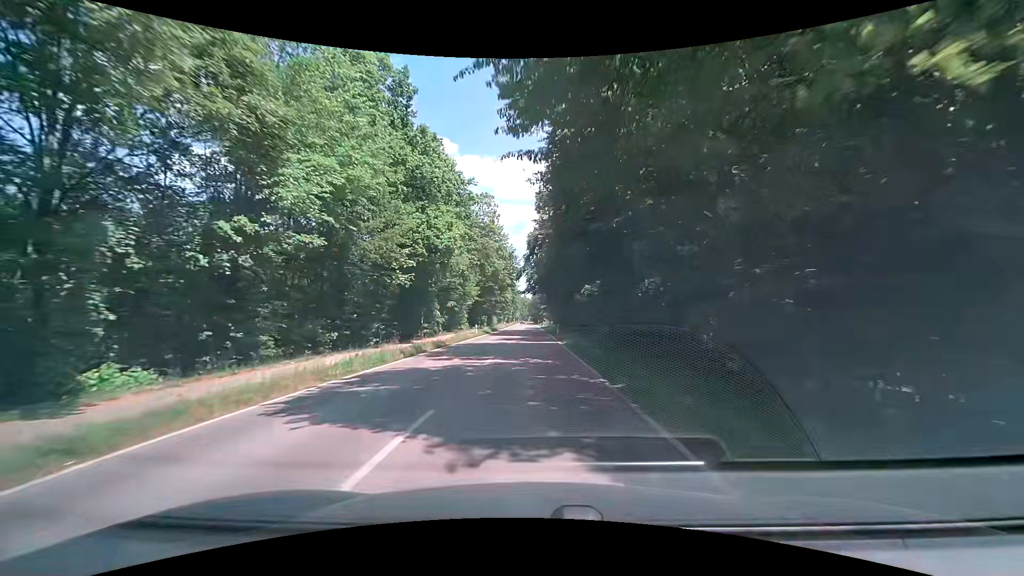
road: tertiary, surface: asphalt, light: Day
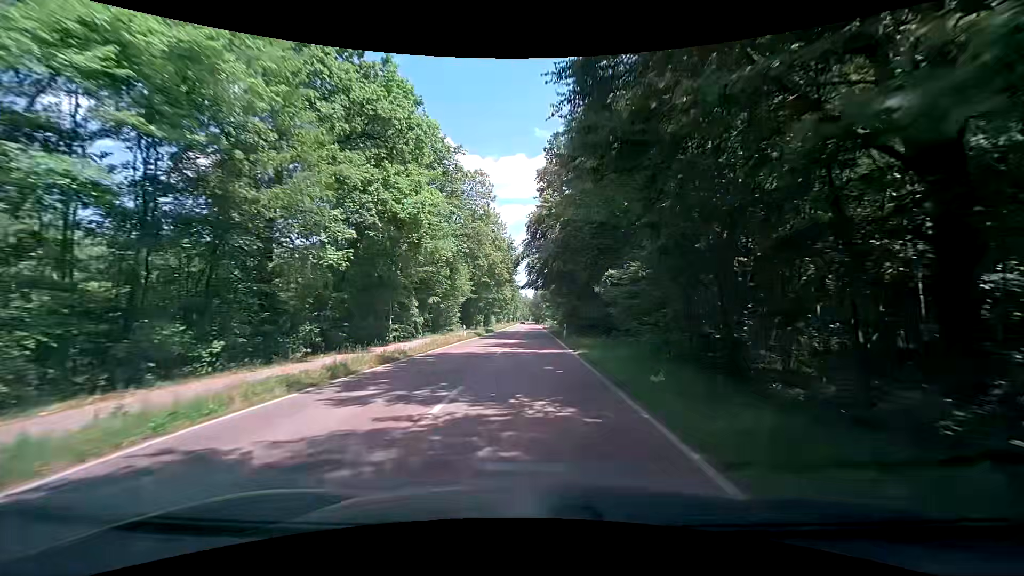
(0.0, +8.9) m; 0°
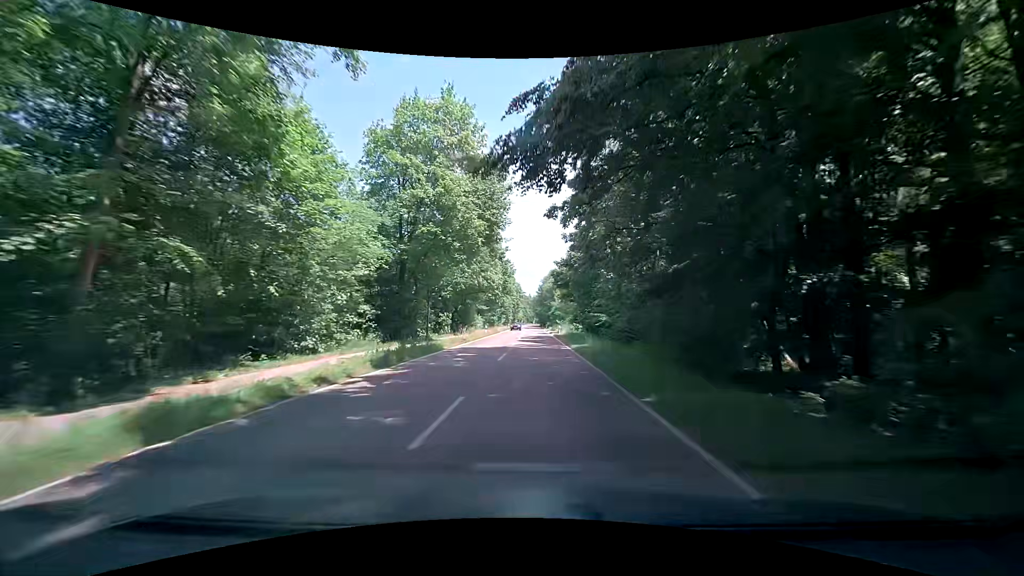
(-0.2, +37.3) m; -1°
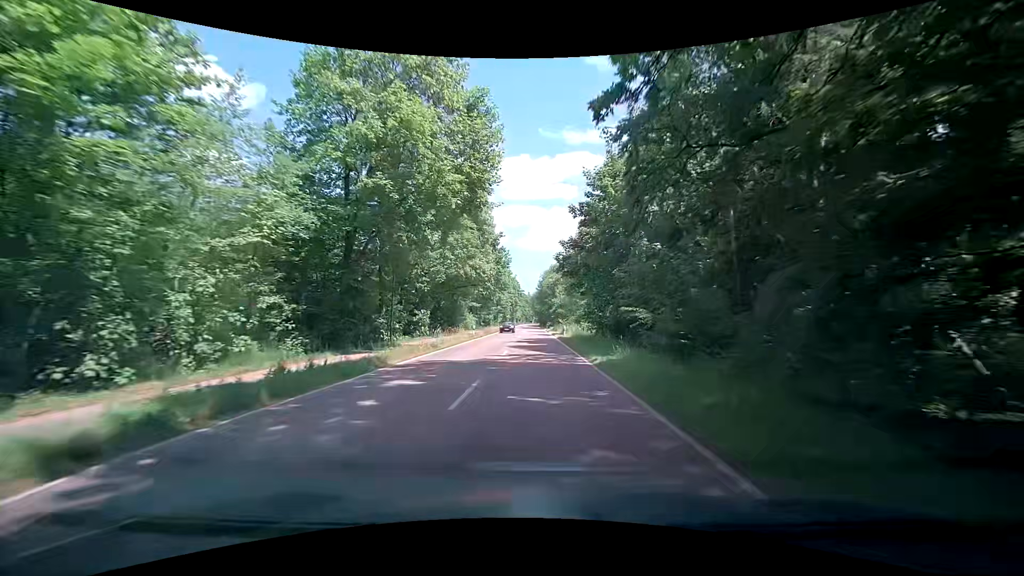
(0.0, +10.0) m; 0°
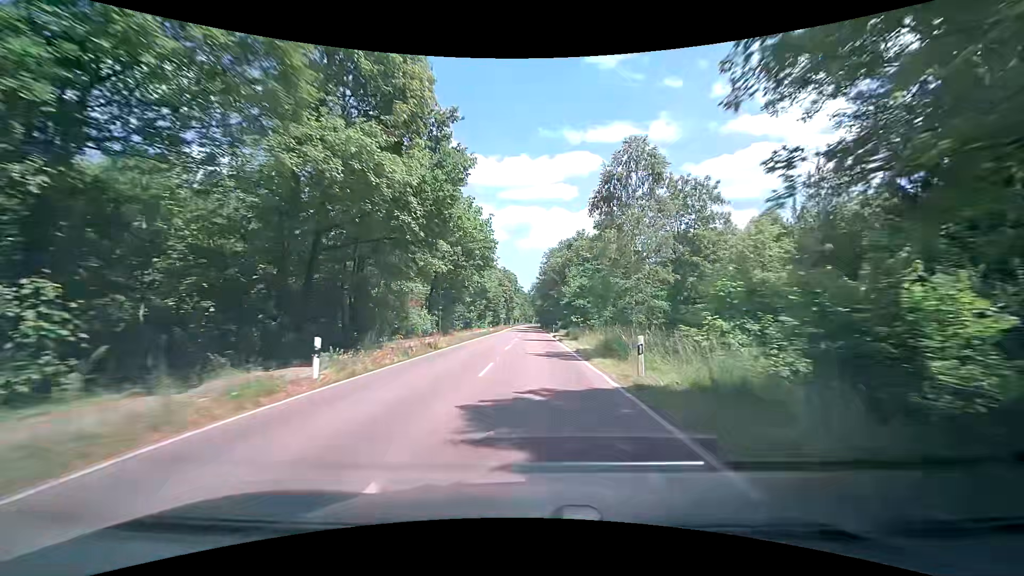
(+0.2, +31.1) m; +1°
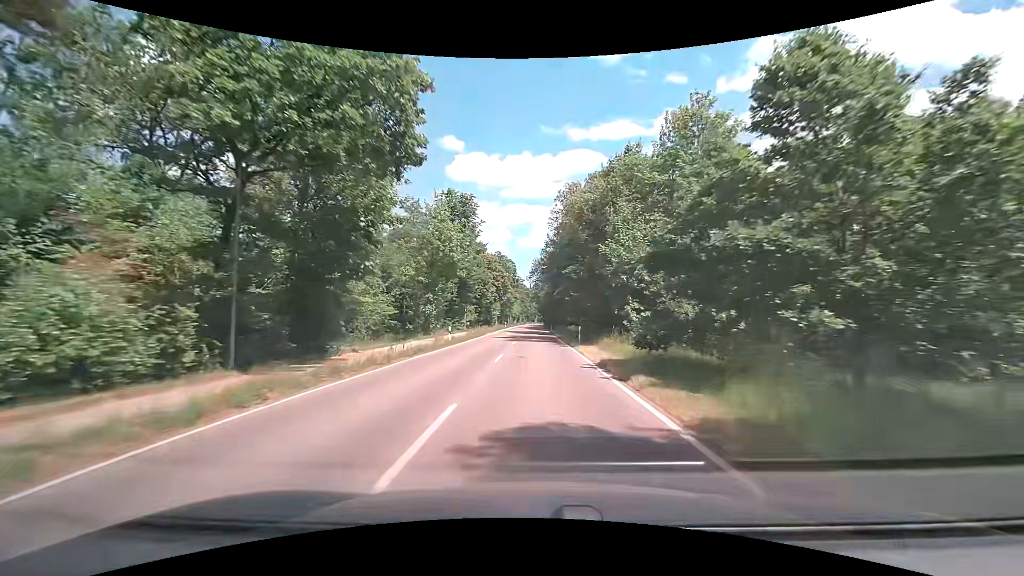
(-0.4, +32.2) m; -1°
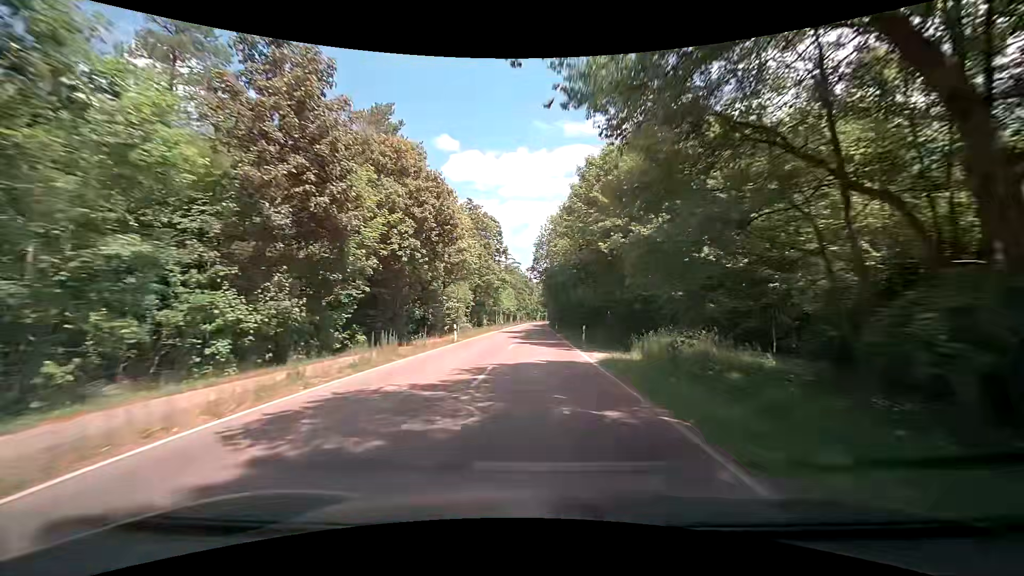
(+0.3, +53.8) m; 0°
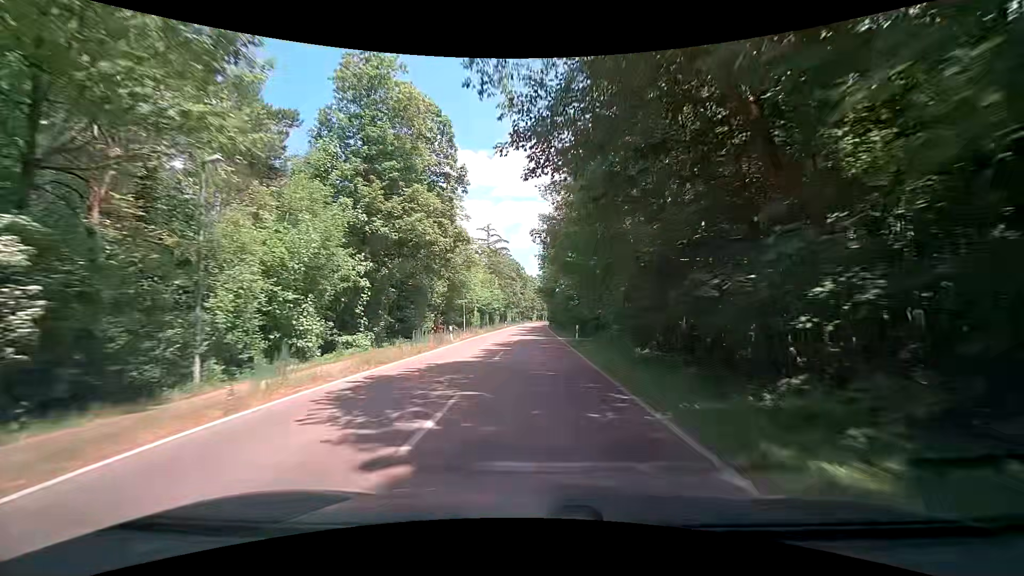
(+0.5, +41.0) m; 0°
(0, +10) (0, +20) (0, +30) (0, +40) (0, +50) (0, +60) (+1, +70) (+1, +80) (+1, +90) (+1, +100) m
